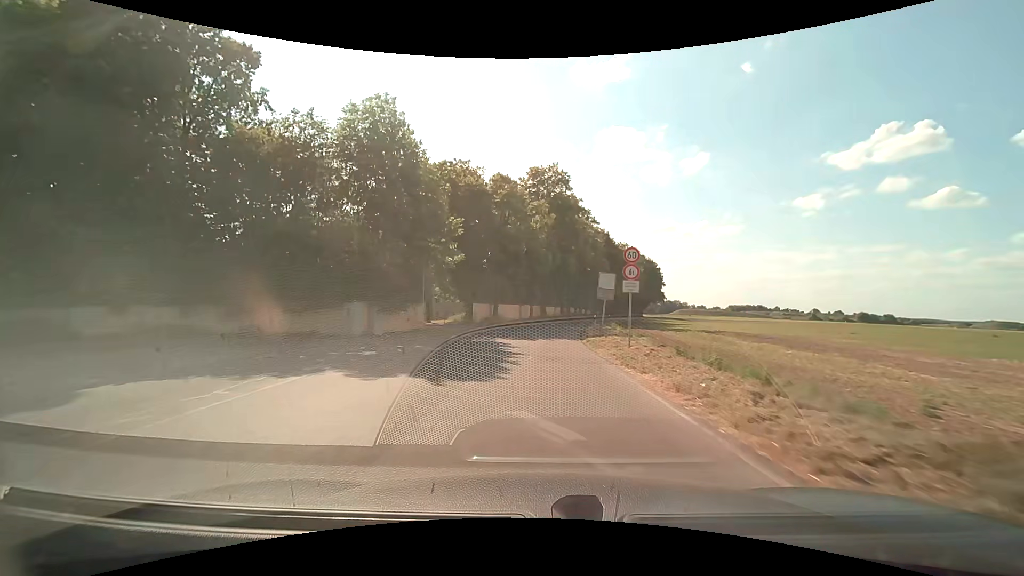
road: unclassified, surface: asphalt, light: Day
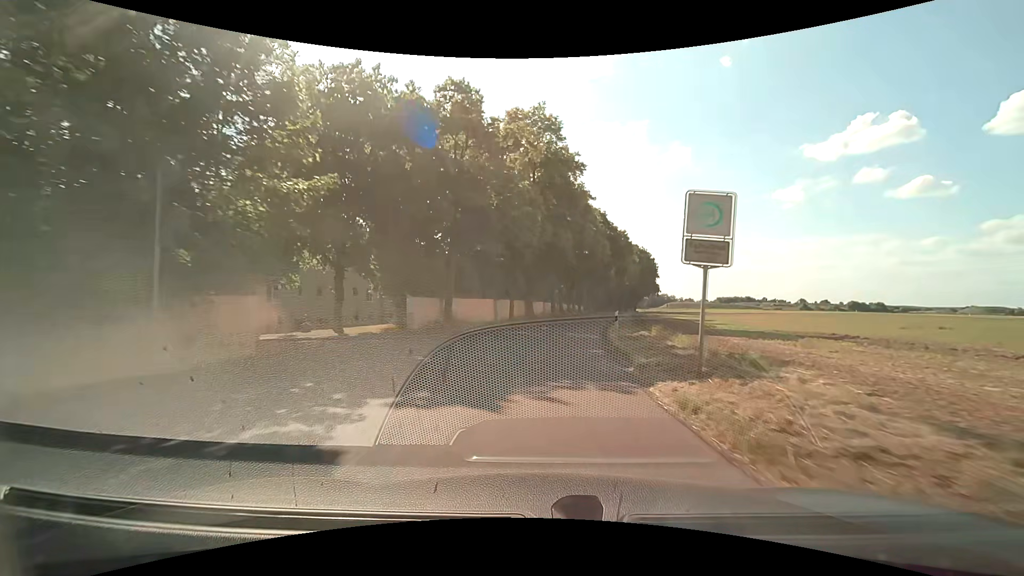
(+0.2, +16.9) m; +1°
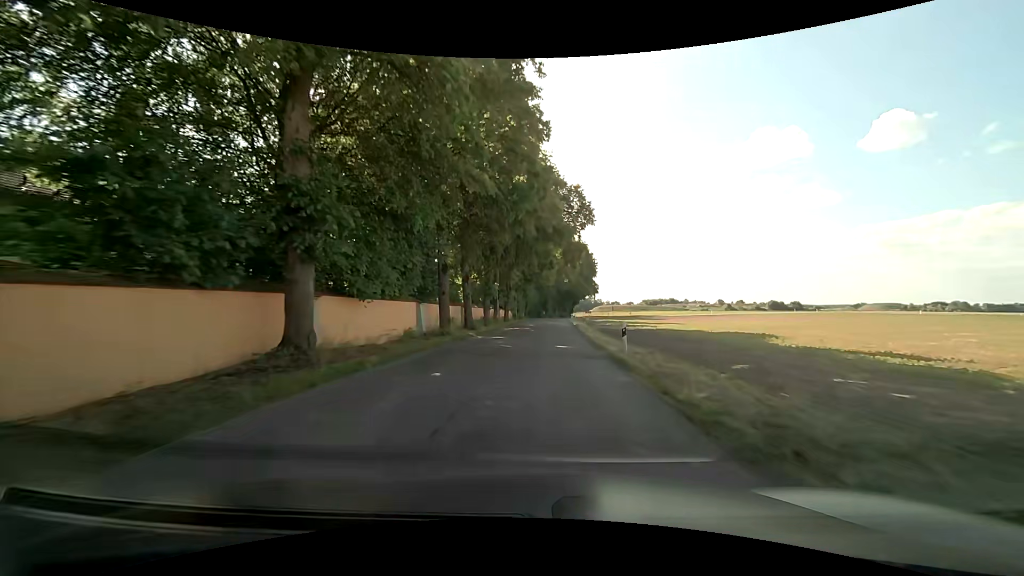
(+2.8, +33.8) m; +8°
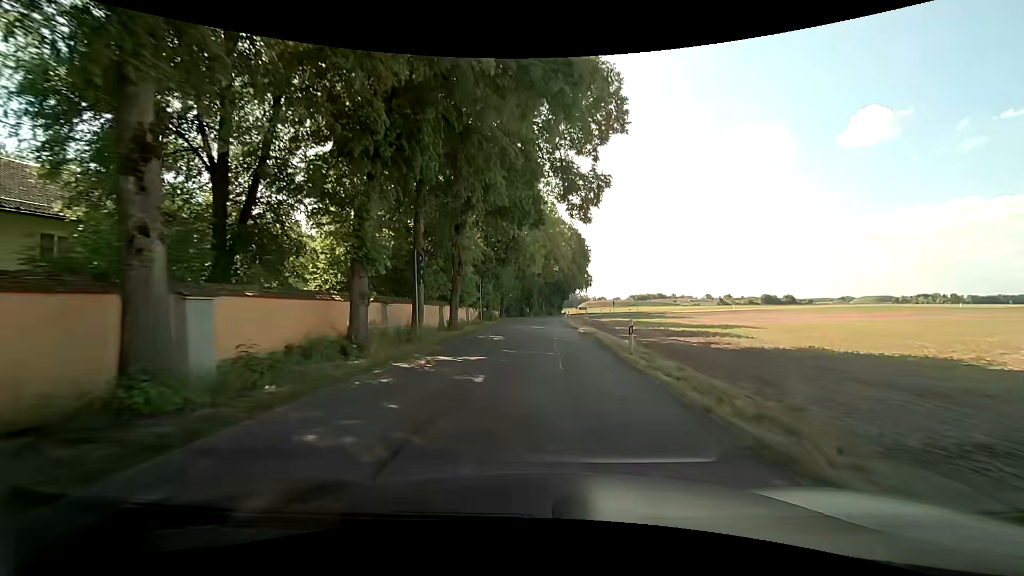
(+0.5, +25.3) m; +2°
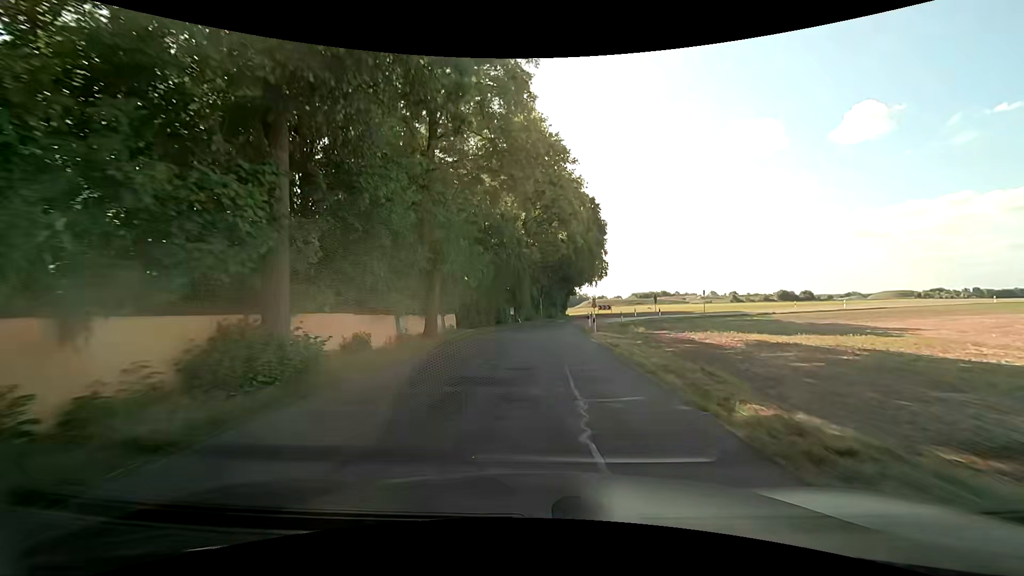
(+0.4, +38.7) m; 0°
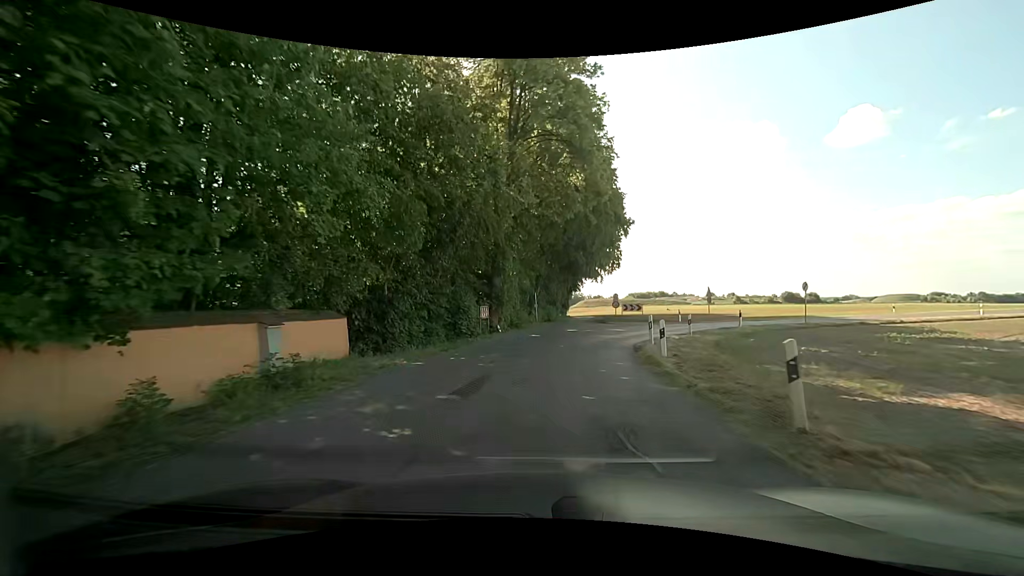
(+0.2, +20.7) m; +1°
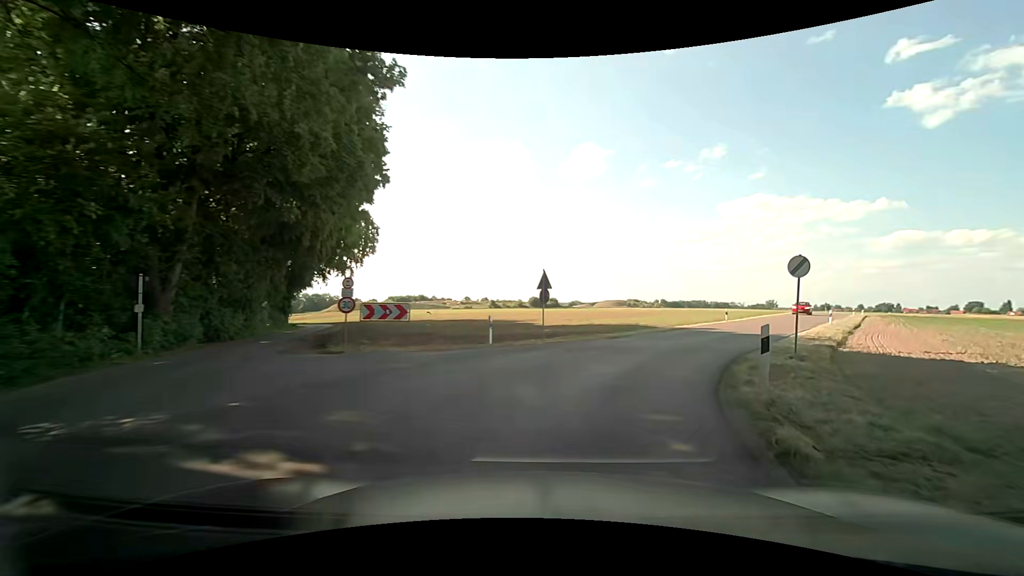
(+3.8, +23.8) m; +26°
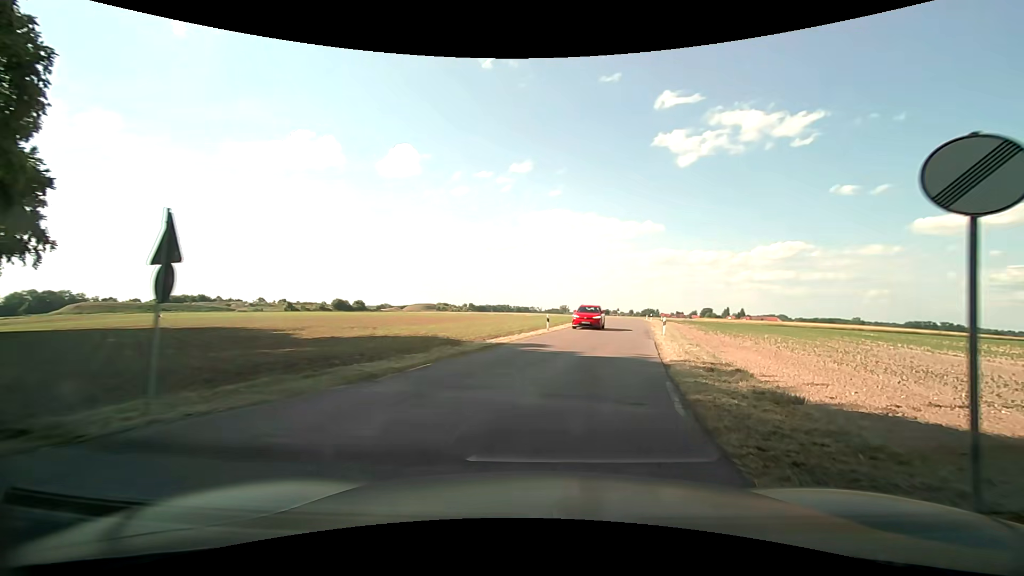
(+2.2, +11.6) m; +21°
(+1, +10) (+3, +20) (+5, +30) (+7, +39) (+9, +49) (+11, +59) (+13, +69) (+15, +78) (+17, +88) (+19, +98) m
